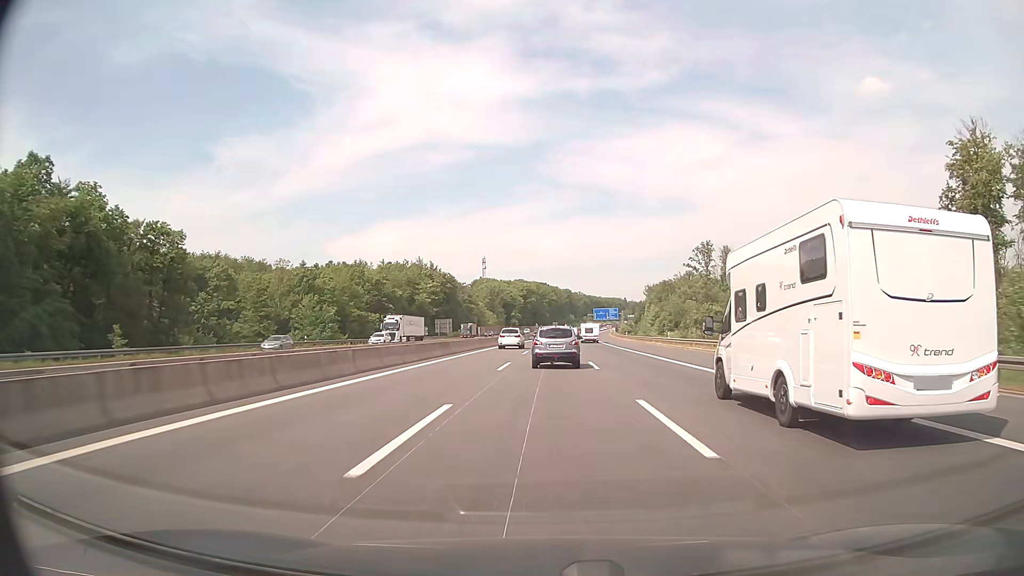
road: motorway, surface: asphalt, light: Day
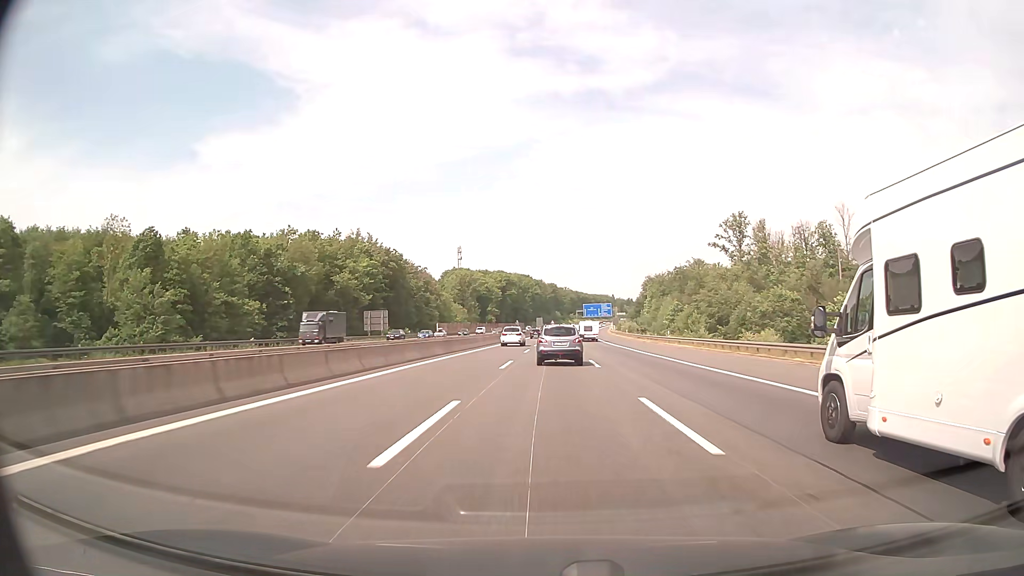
(+0.5, +52.4) m; +1°
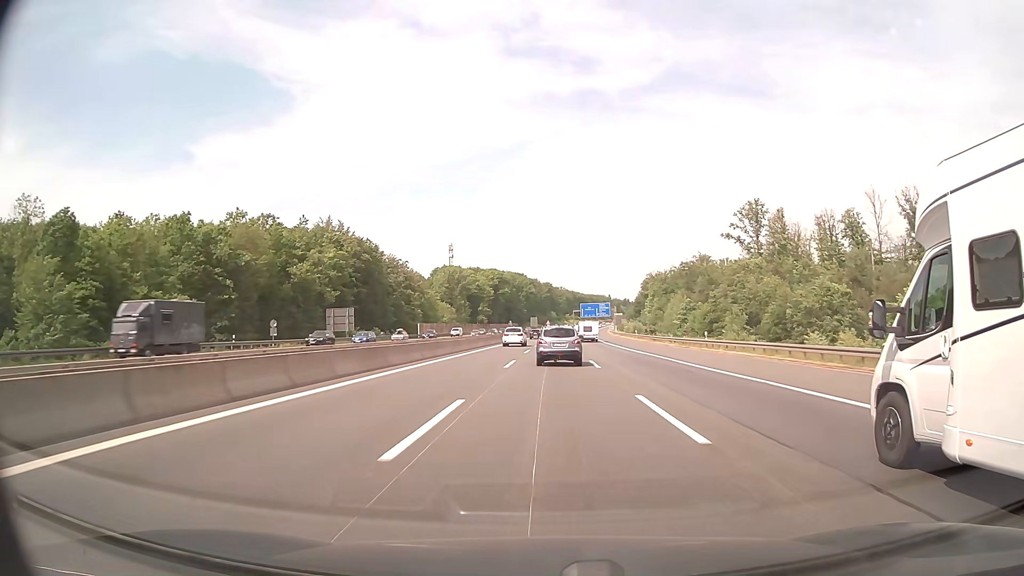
(0.0, +17.2) m; 0°
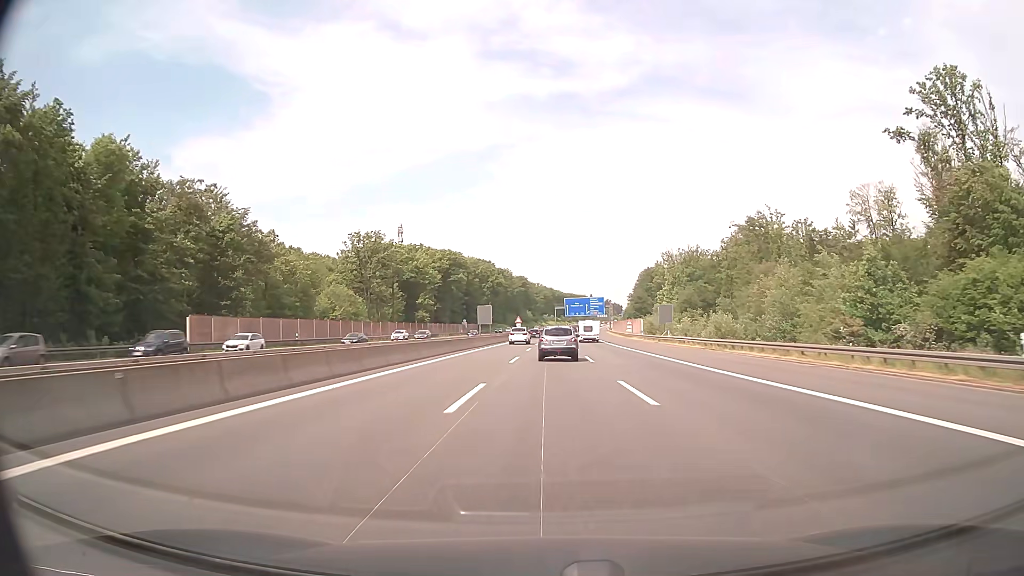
(+1.5, +84.1) m; +2°
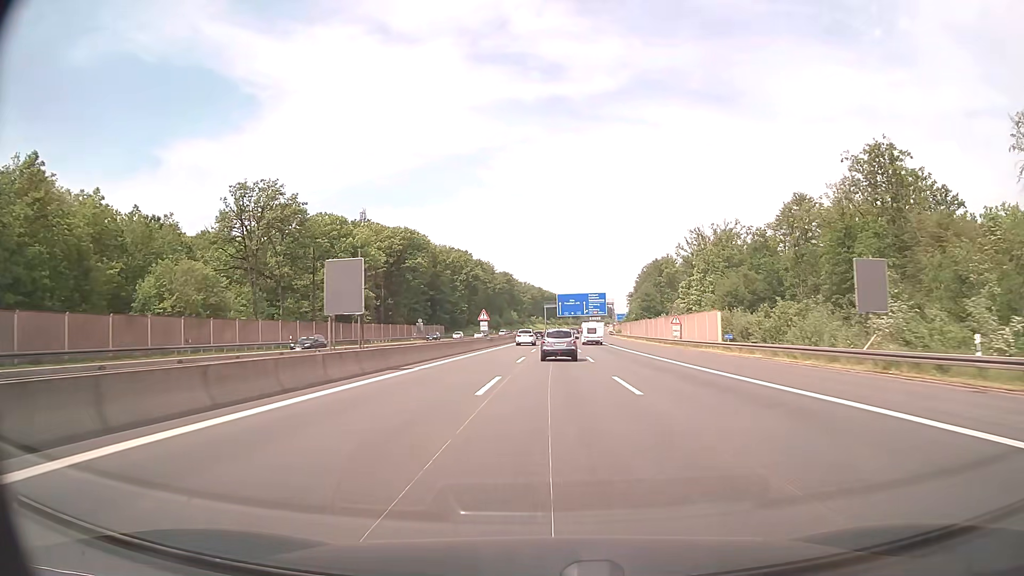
(+0.5, +50.0) m; +1°
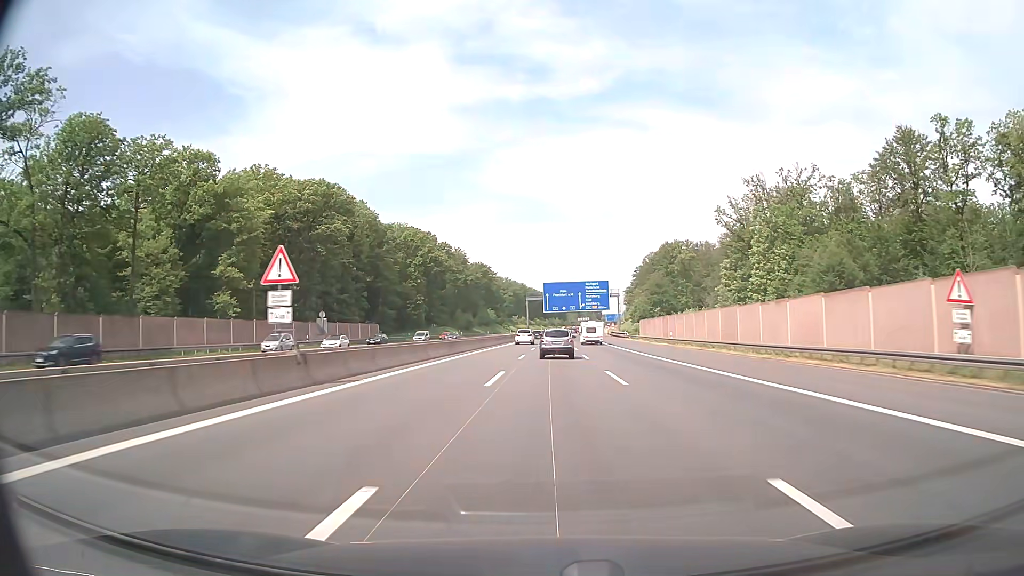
(+0.7, +50.4) m; +1°
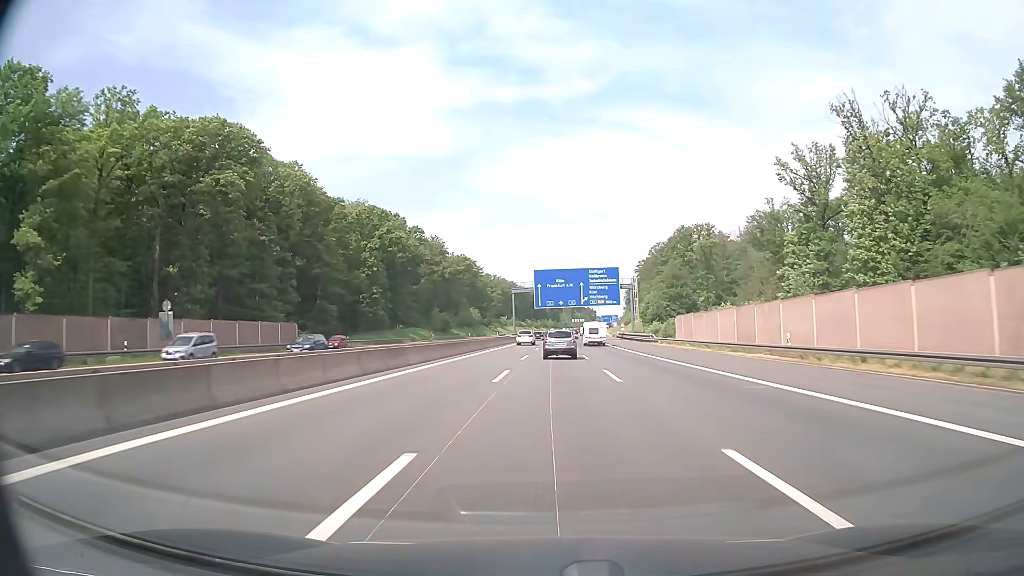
(+0.3, +33.9) m; +1°
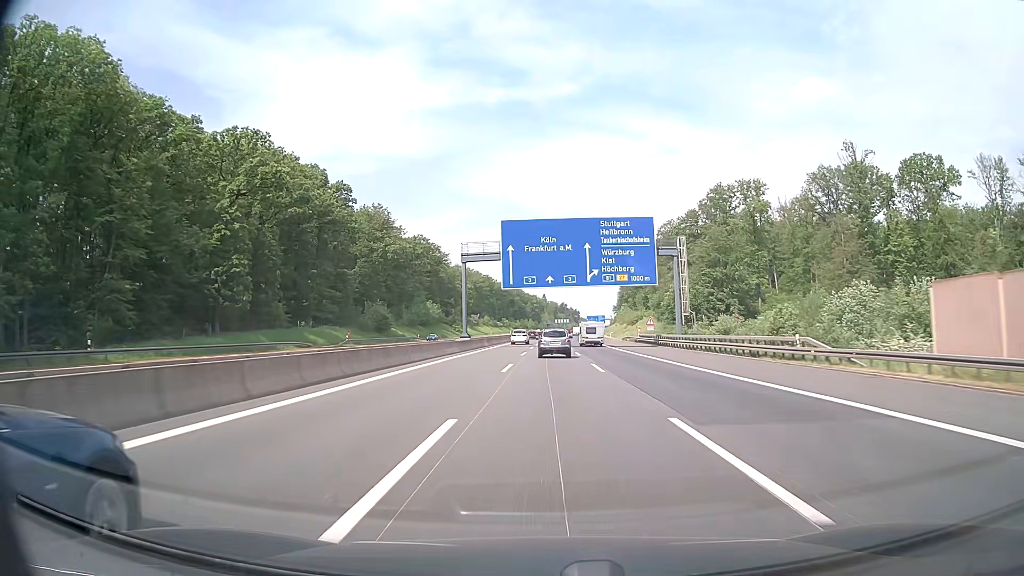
(+0.6, +50.9) m; +2°
(0, +10) (0, +20) (0, +30) (0, +40) (+1, +50) (+1, +60) (+1, +70) (+1, +80) (+1, +90) (+2, +100) m
